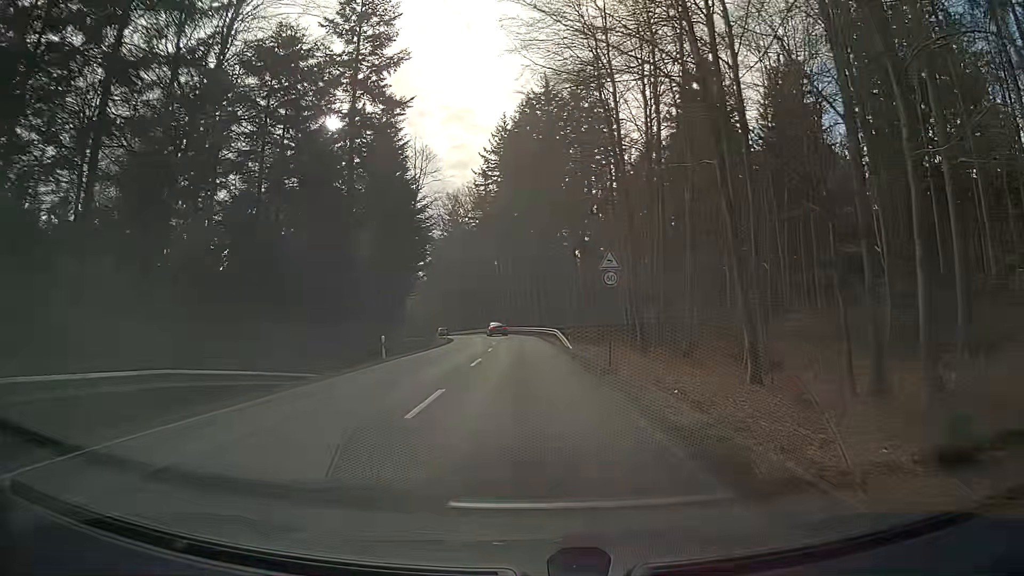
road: secondary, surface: asphalt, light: Day
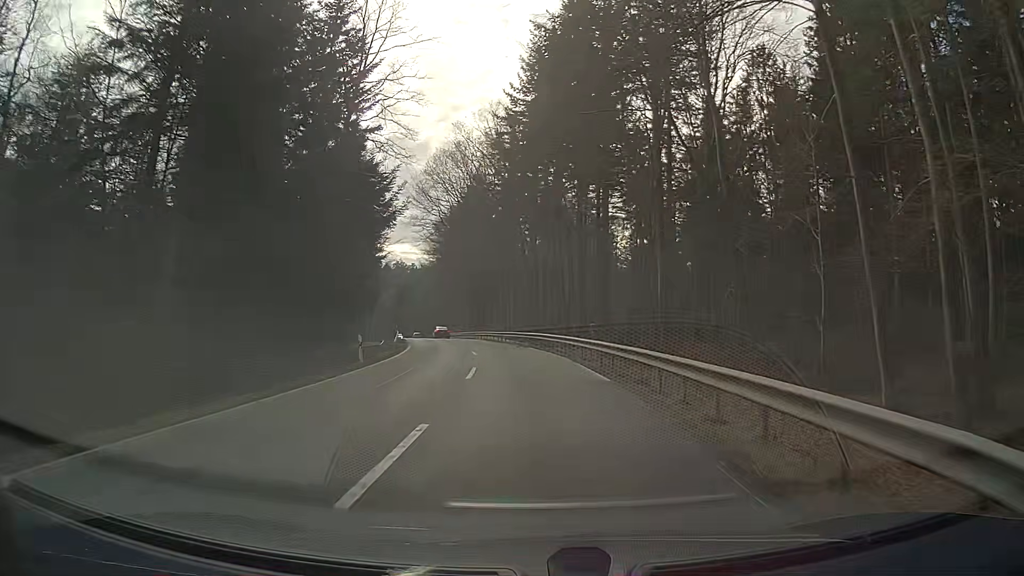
(-0.8, +37.7) m; -2°
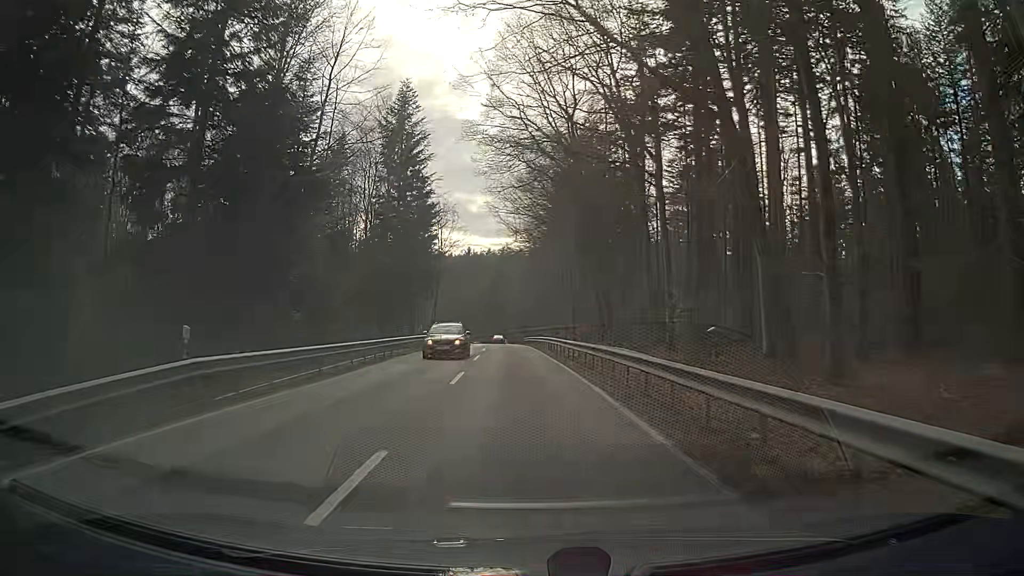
(-3.8, +46.2) m; -9°
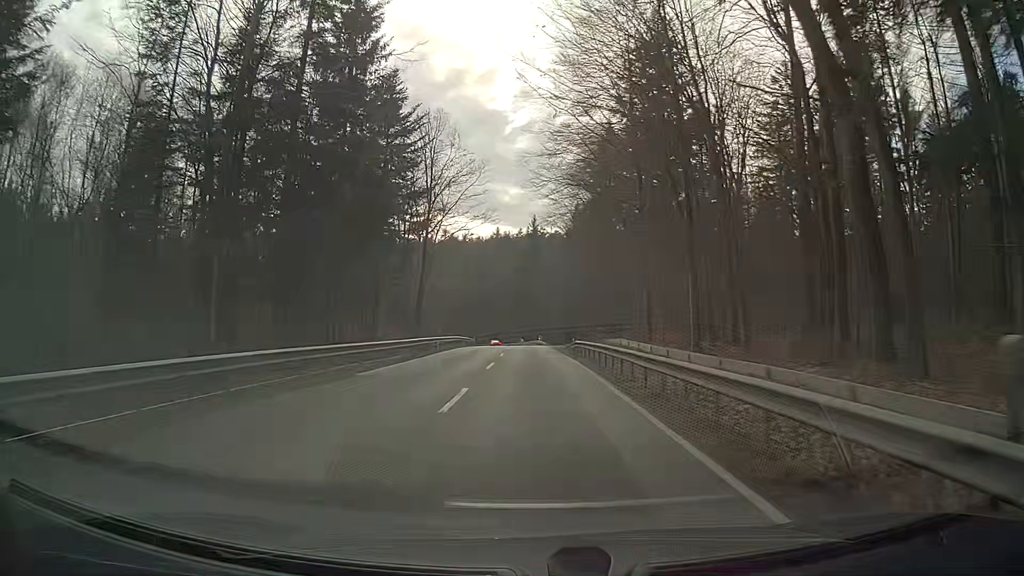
(-1.3, +37.8) m; -3°
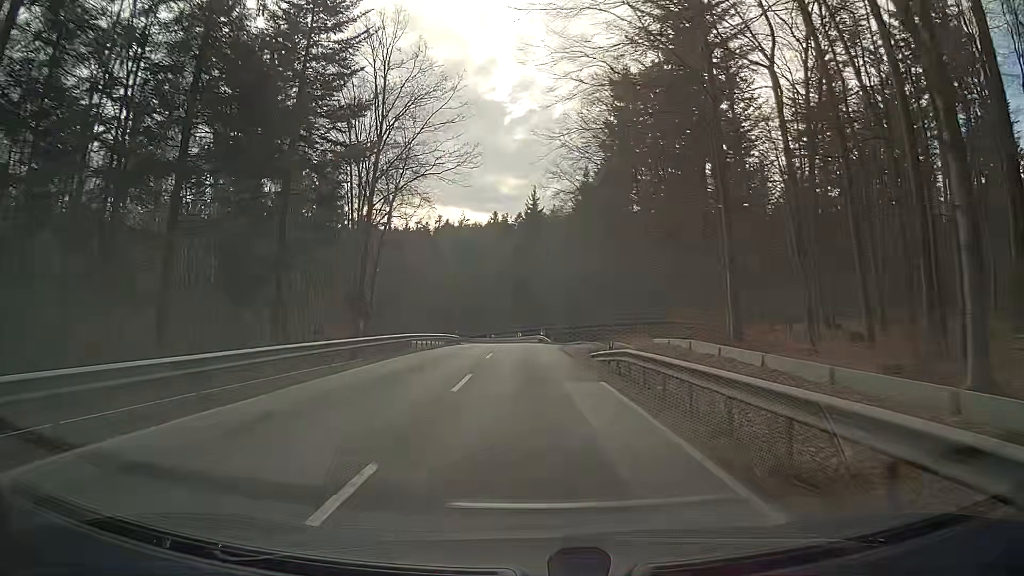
(0.0, +18.9) m; 0°
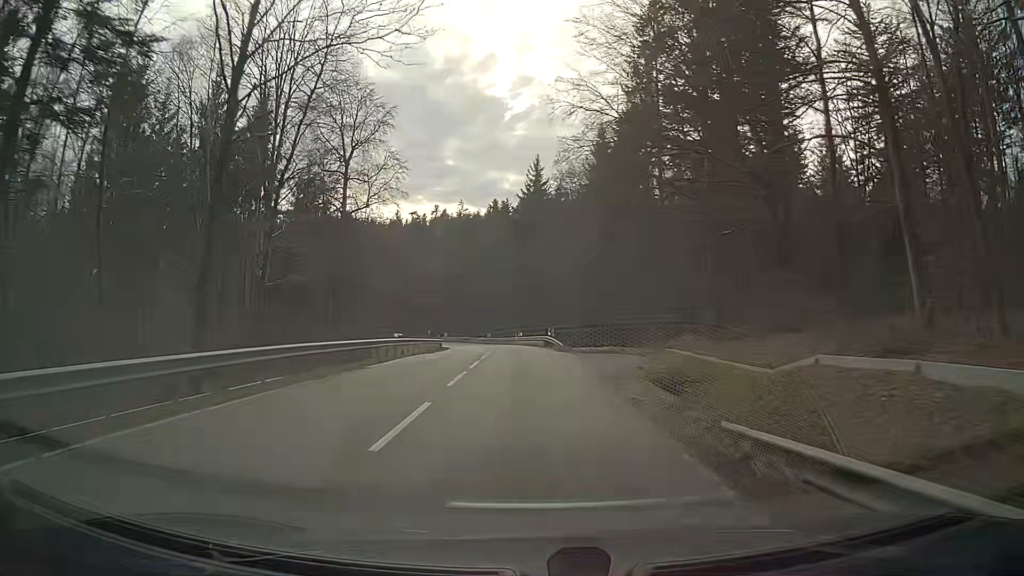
(0.0, +18.6) m; 0°
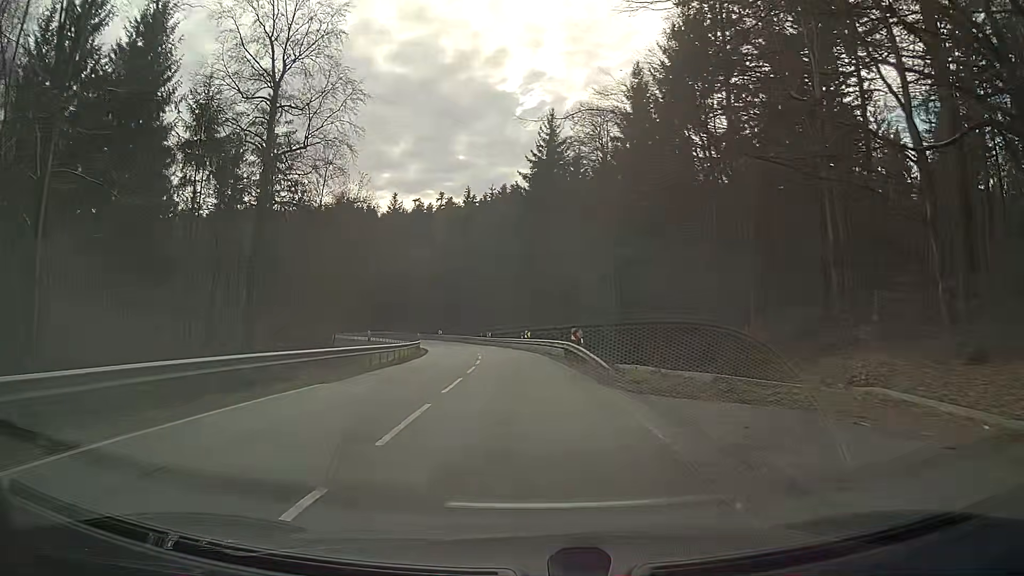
(-0.2, +18.5) m; -2°
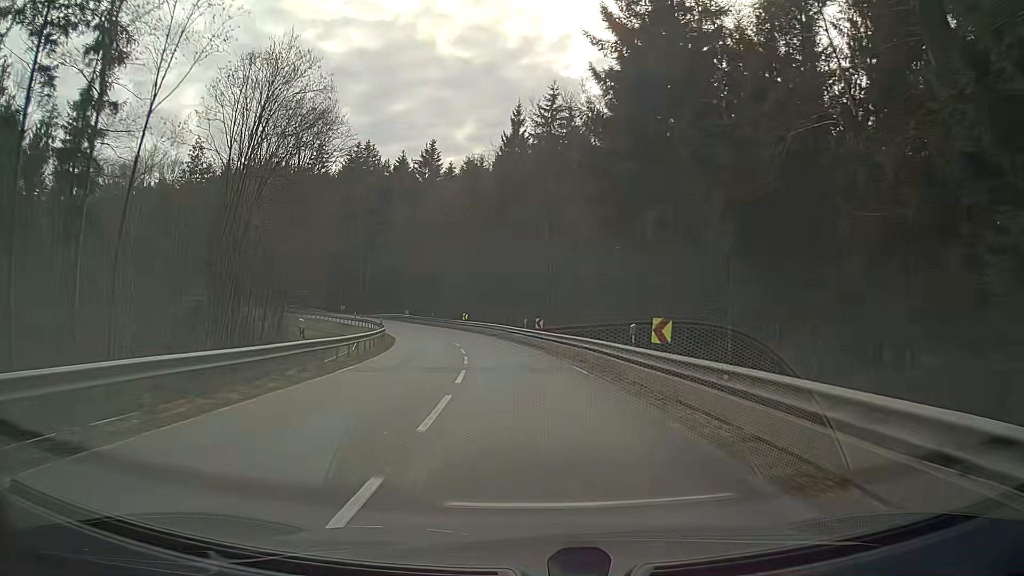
(-1.8, +37.4) m; -5°
